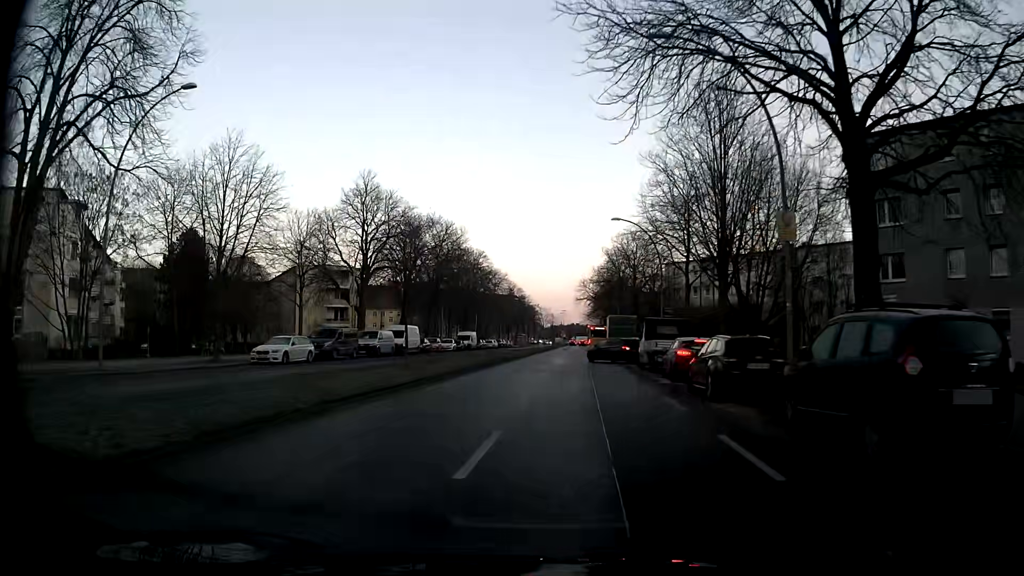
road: secondary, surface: asphalt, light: Day
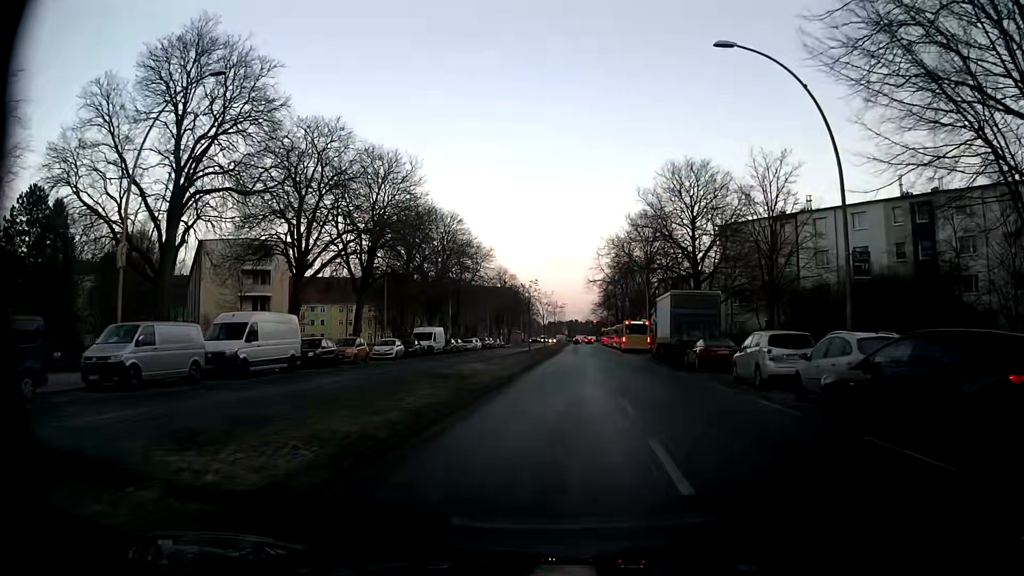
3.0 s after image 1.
(-1.0, +30.6) m; -1°
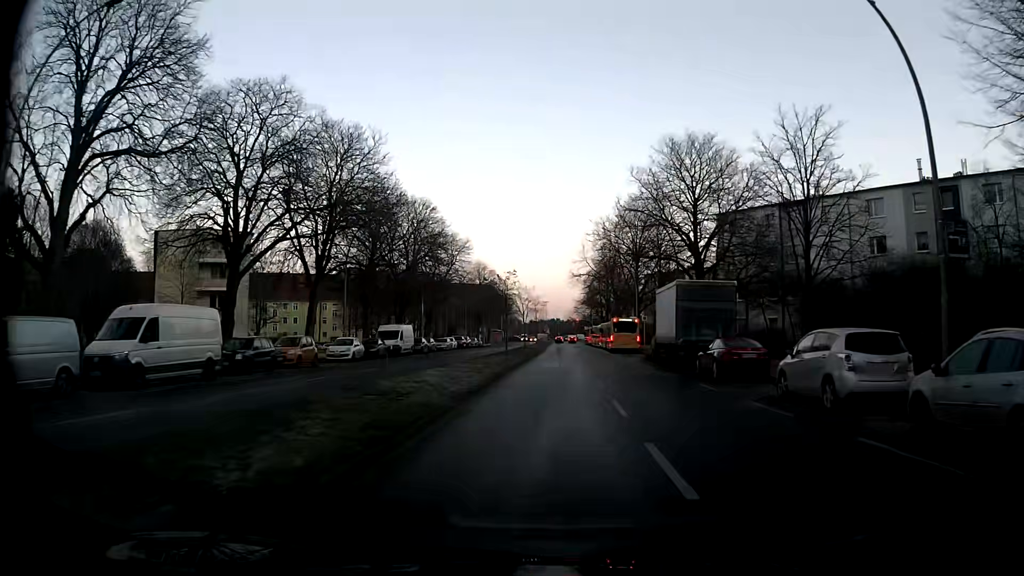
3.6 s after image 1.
(+0.1, +6.1) m; +2°
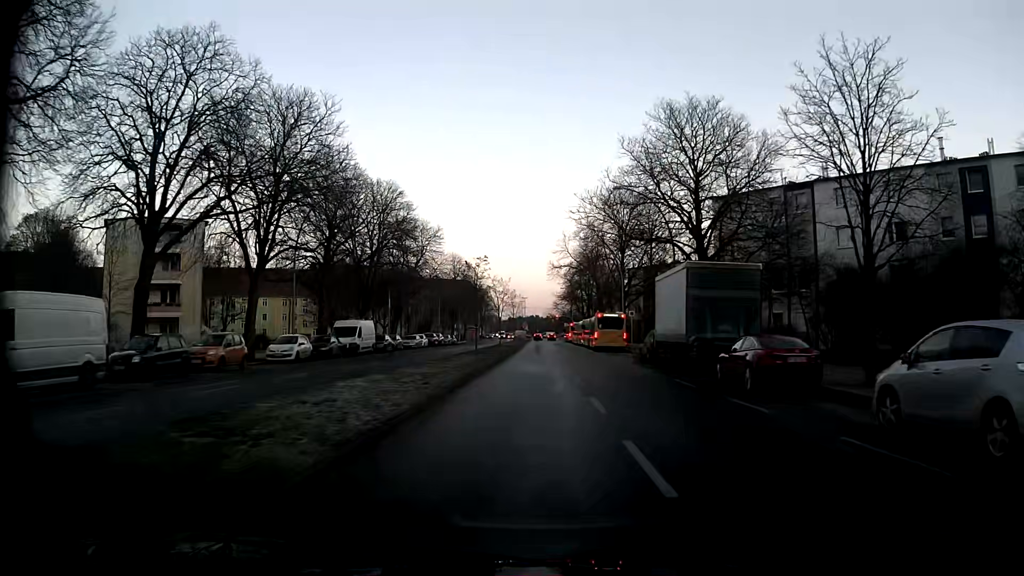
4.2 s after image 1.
(0.0, +6.1) m; +2°
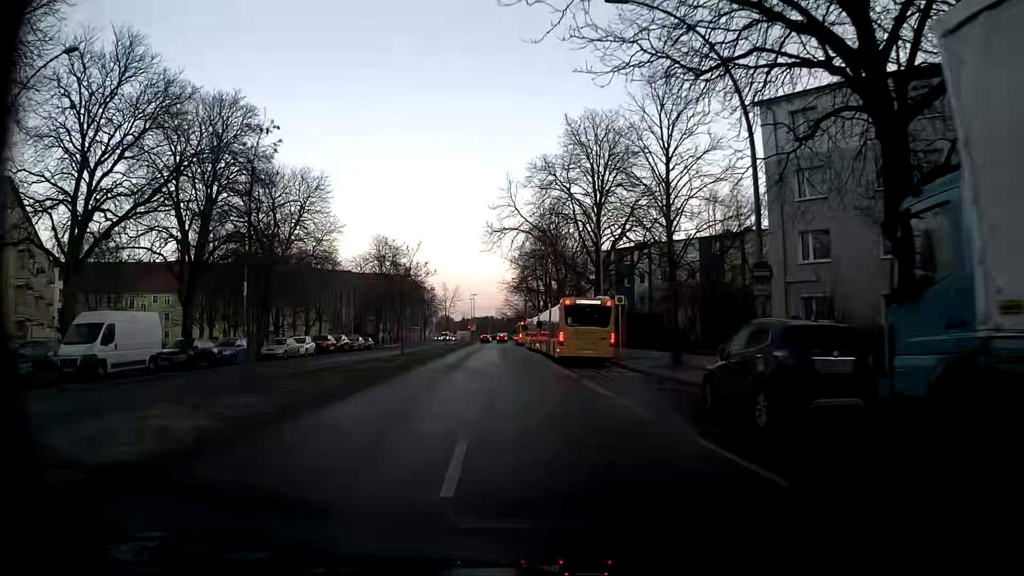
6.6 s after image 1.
(+1.1, +24.1) m; +3°
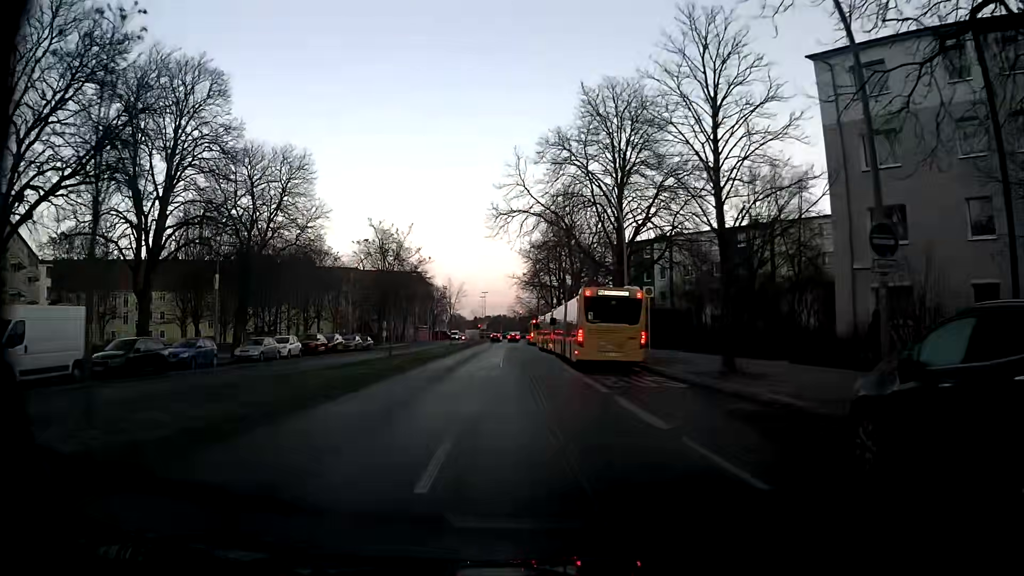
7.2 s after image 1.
(0.0, +5.9) m; -1°
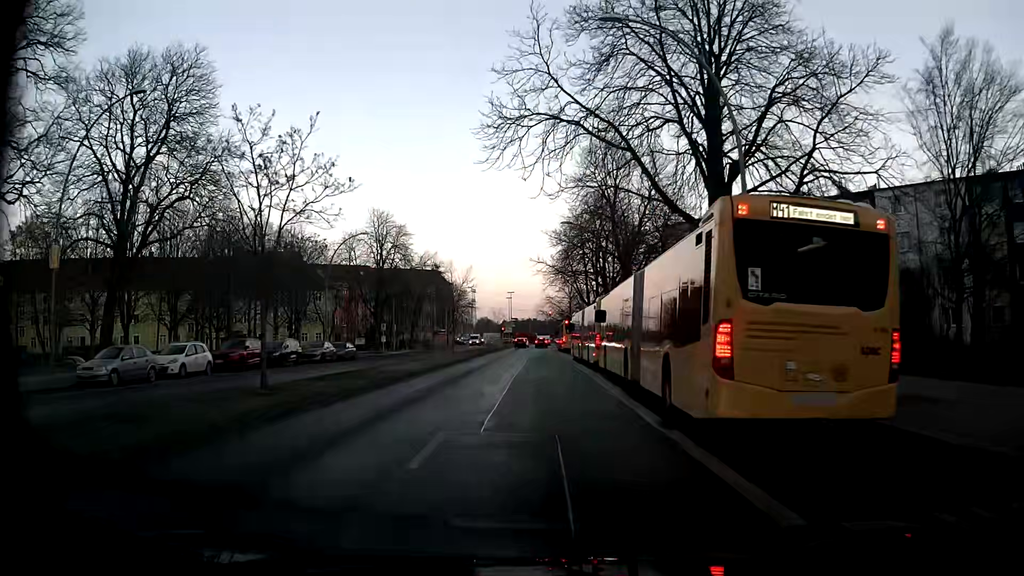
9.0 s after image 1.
(-0.3, +17.2) m; -3°
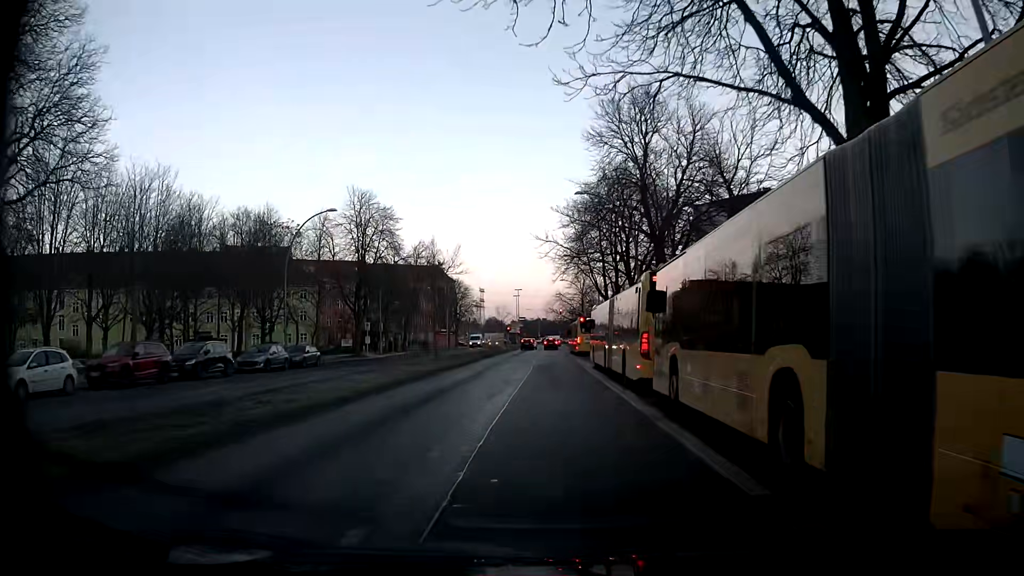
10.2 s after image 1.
(0.0, +11.1) m; 0°
